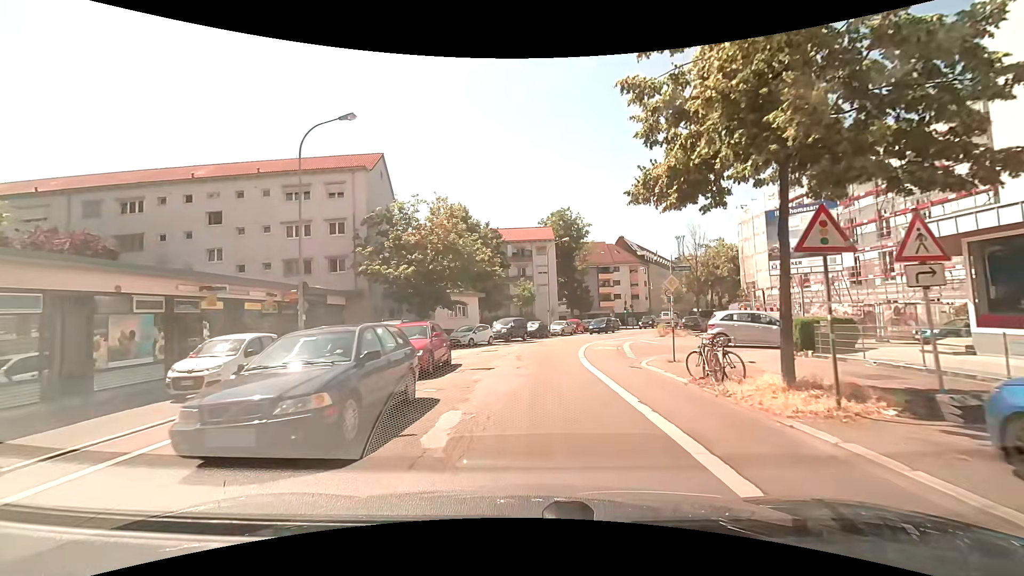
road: tertiary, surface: asphalt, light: Day
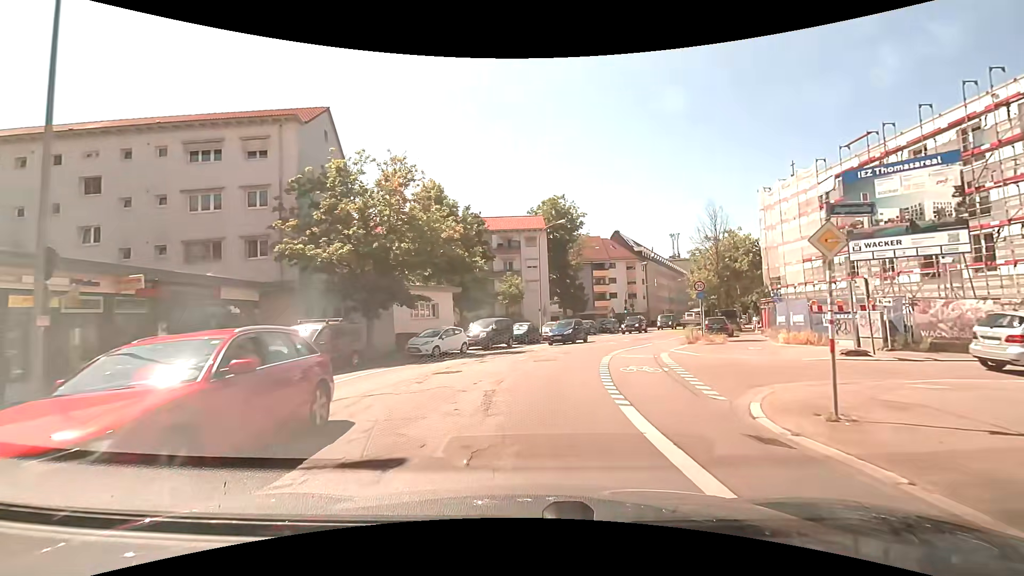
(+0.1, +8.9) m; +2°
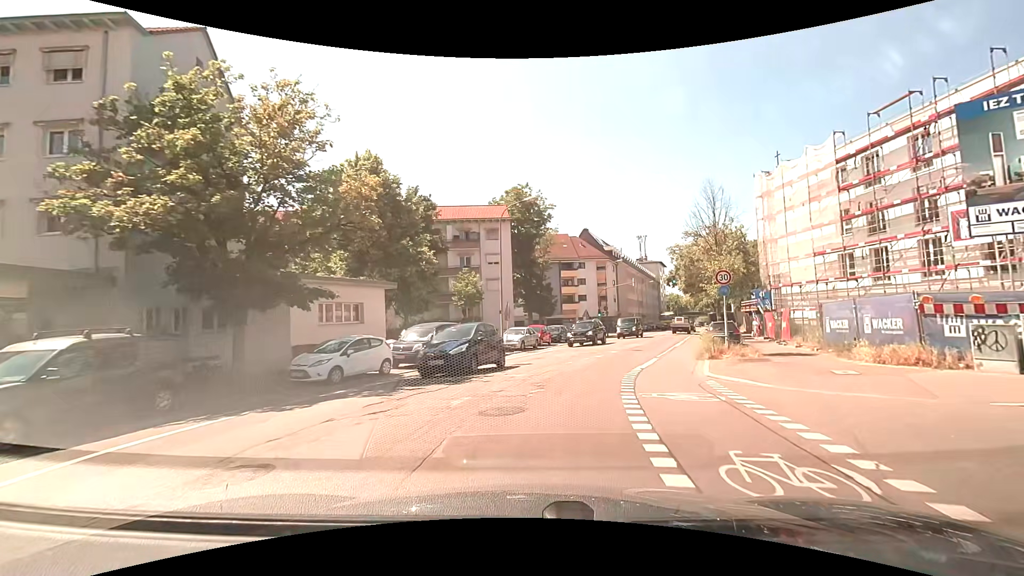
(+0.1, +8.6) m; +4°
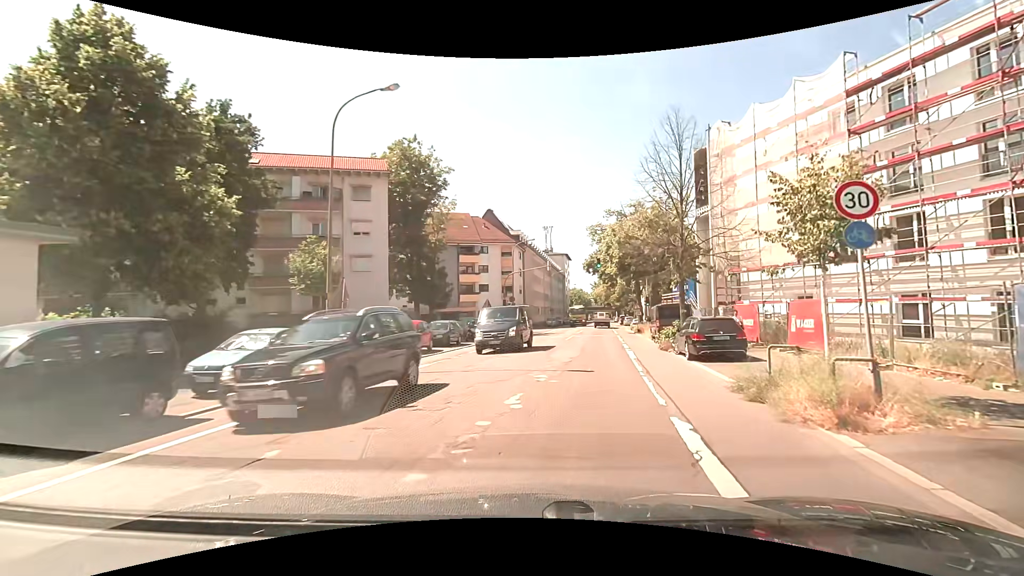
(+1.1, +13.5) m; +11°
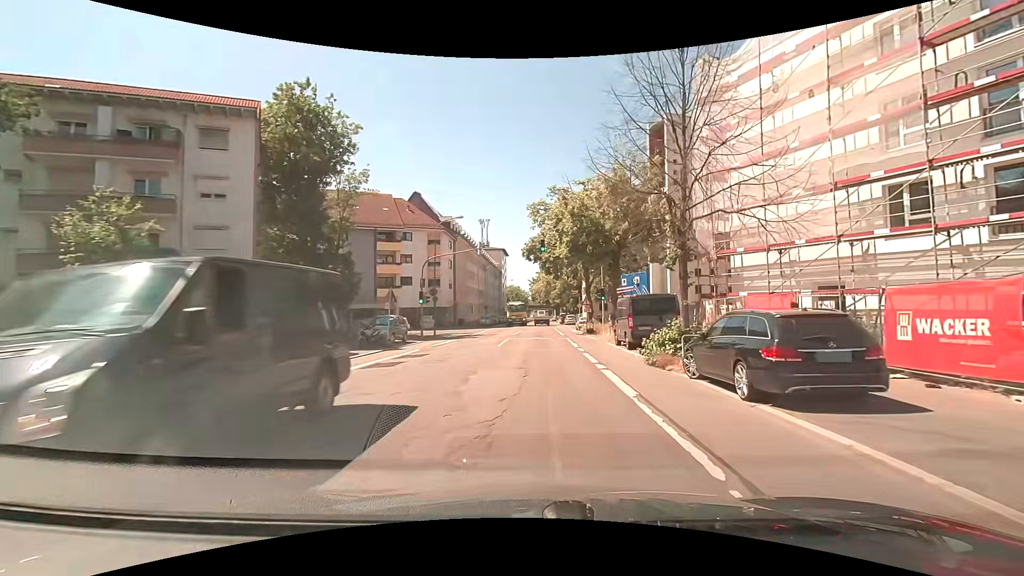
(+0.5, +9.6) m; +7°
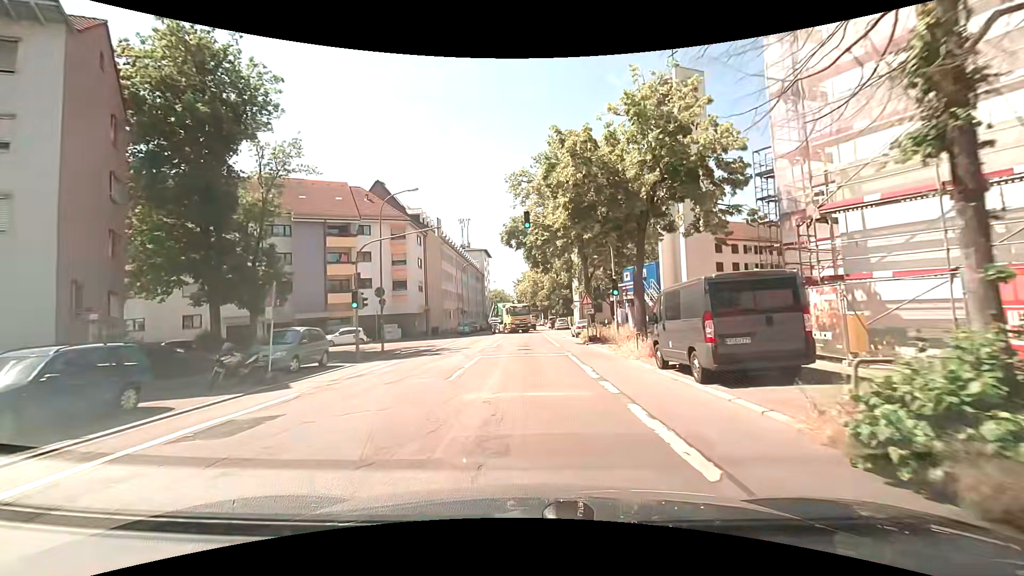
(+0.2, +10.1) m; +2°
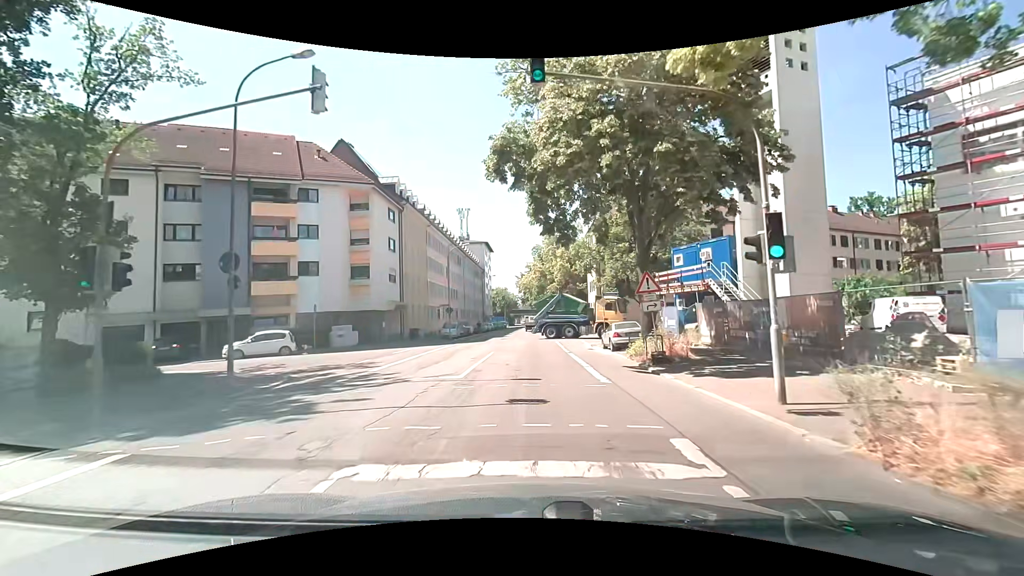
(0.0, +14.4) m; -1°
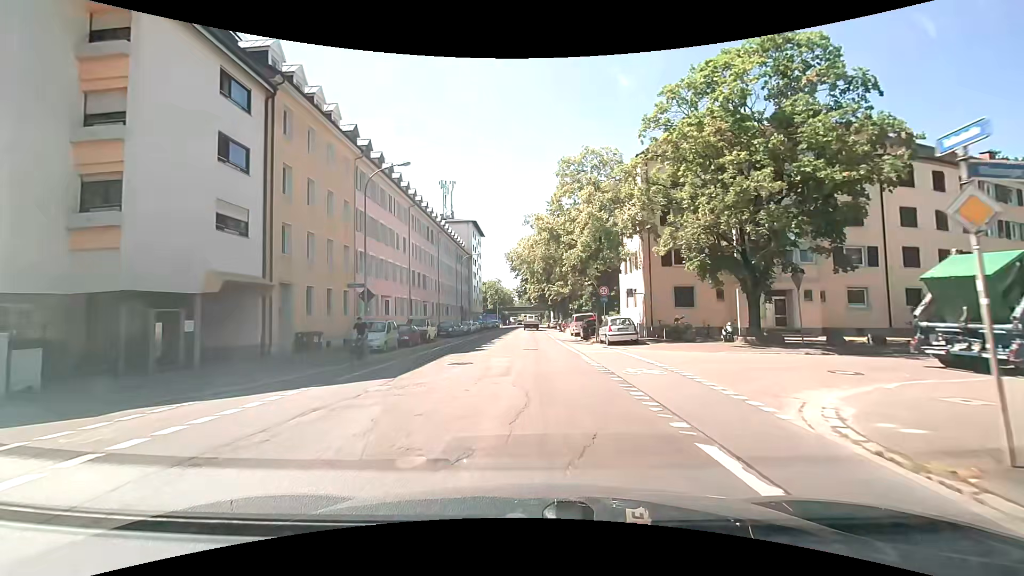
(-0.1, +24.6) m; 0°
(0, +10) (0, +20) (0, +30) (0, +40) (+1, +50) (+1, +60) (+1, +70) (+1, +80) (+1, +90) (+2, +100) m
